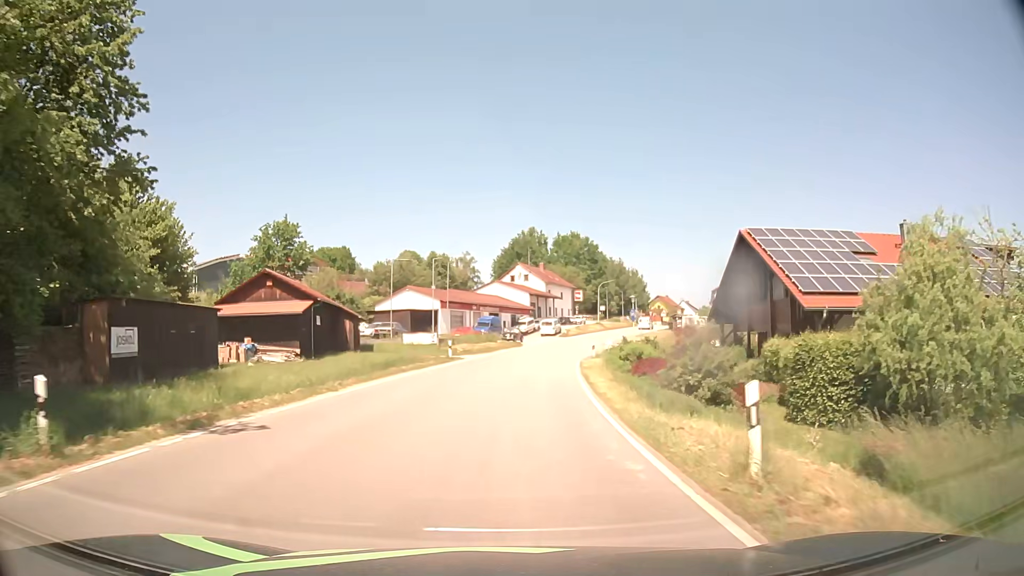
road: tertiary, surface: asphalt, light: Day
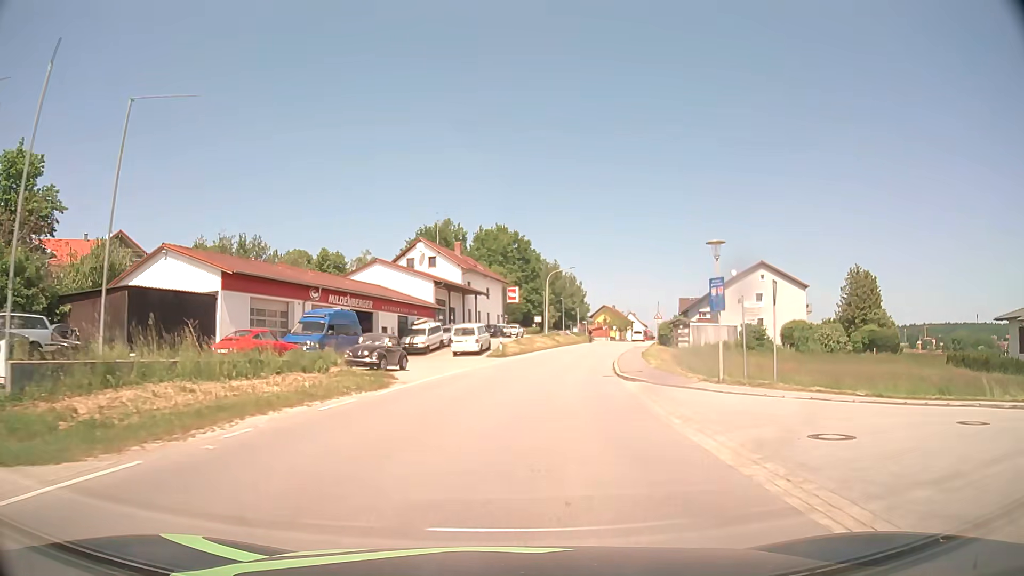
(+2.1, +39.9) m; +6°
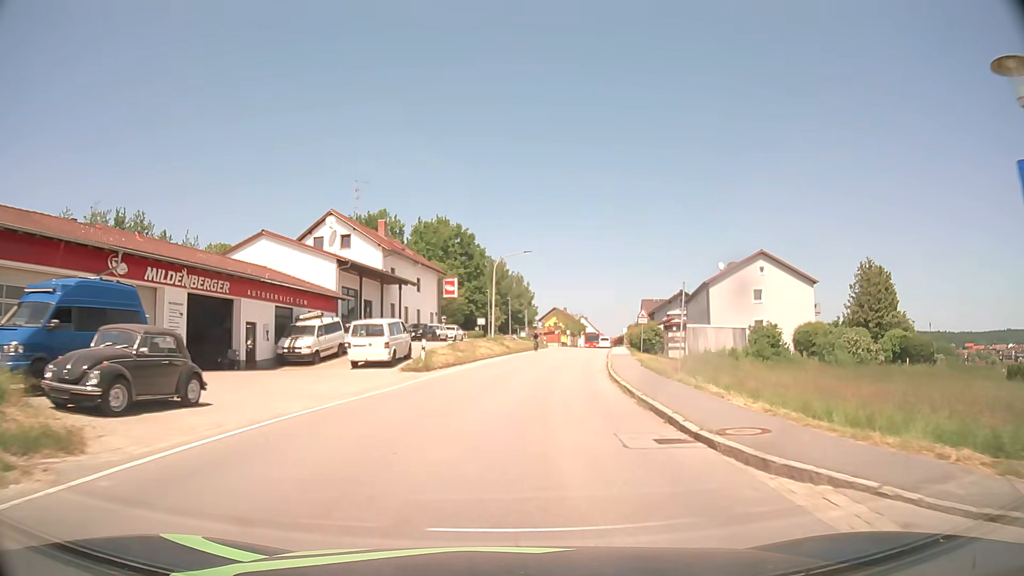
(+0.6, +15.6) m; +5°
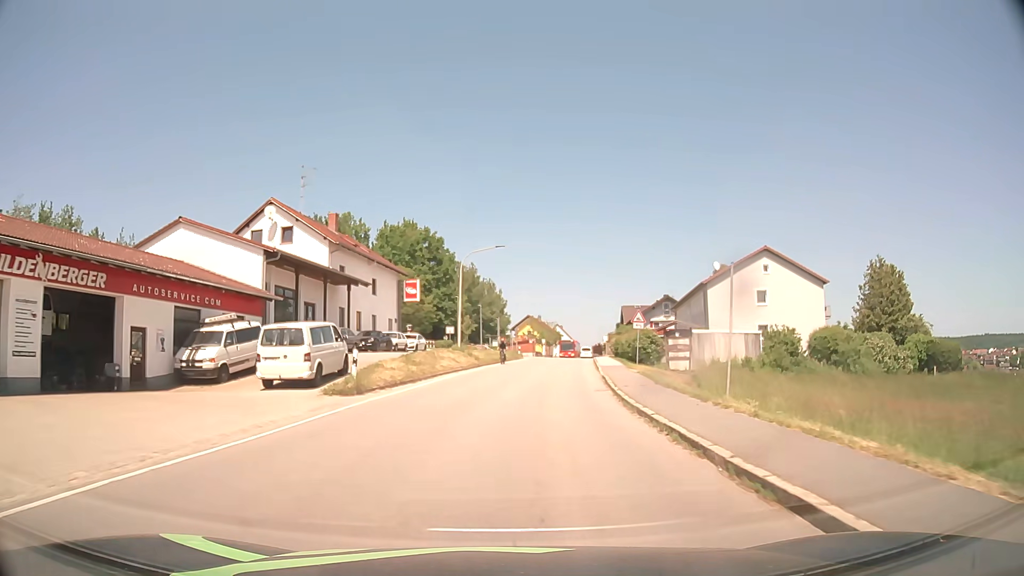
(+0.2, +7.8) m; +3°
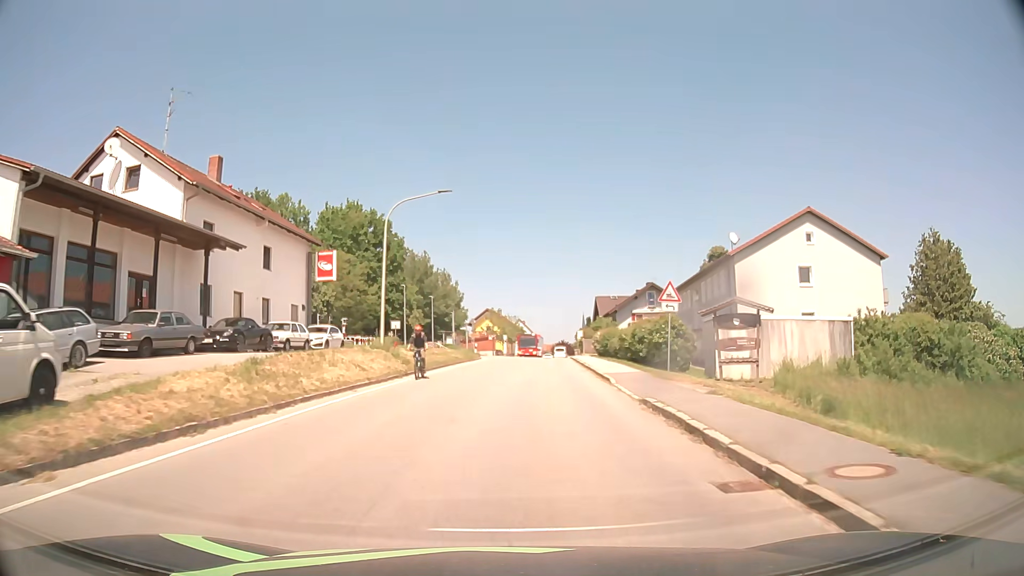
(+0.4, +15.5) m; +4°
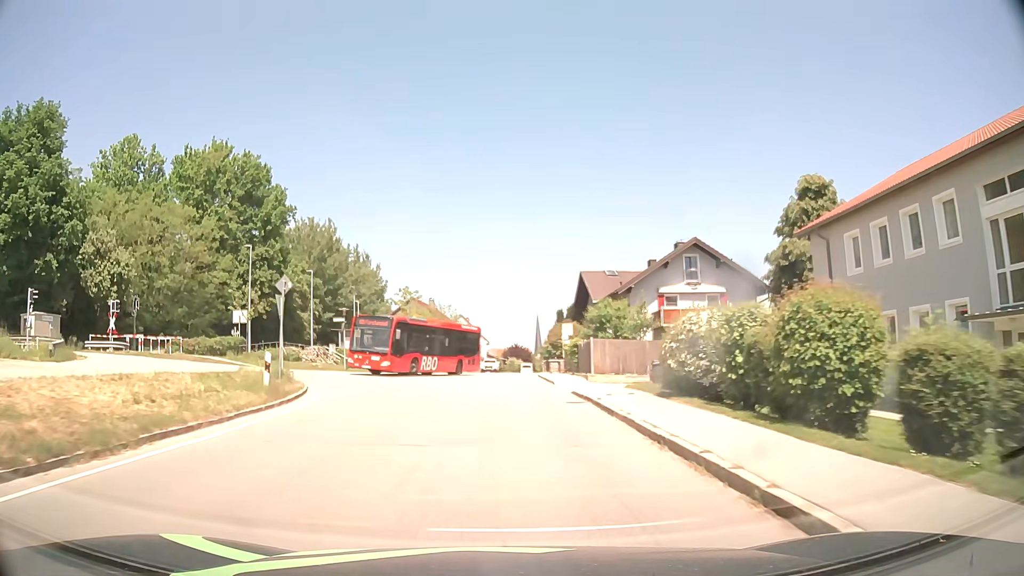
(+1.9, +38.8) m; +4°
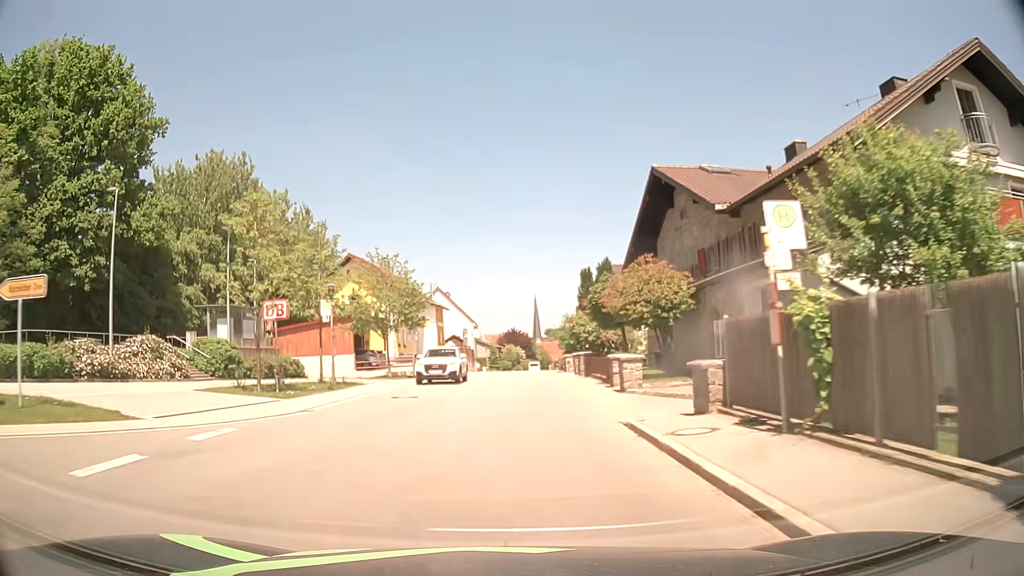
(+0.1, +31.6) m; +1°
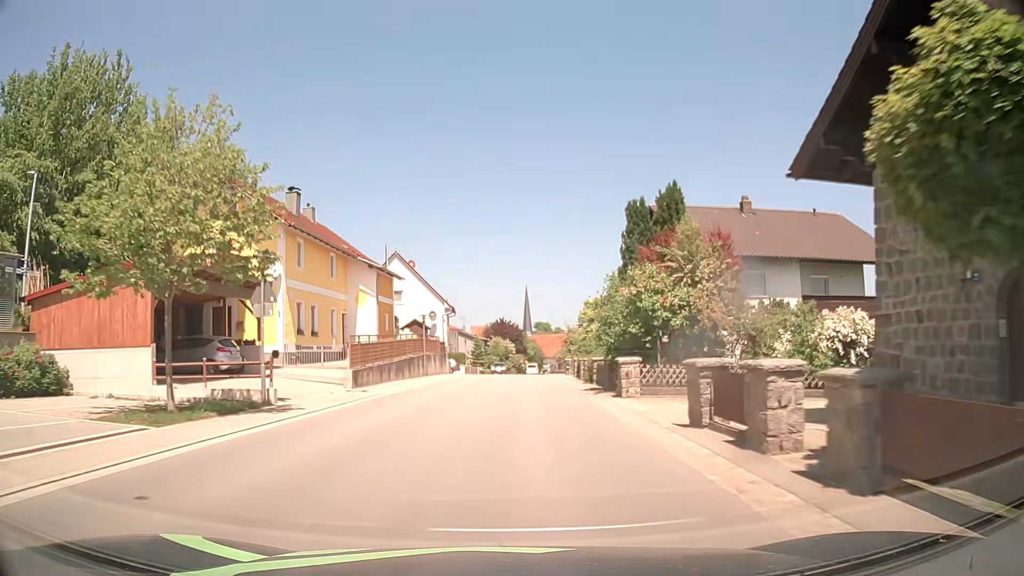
(+0.1, +24.1) m; +1°
(0, +10) (0, +20) (0, +30) (+1, +40) (+1, +50) (+2, +60) (+2, +70) (+2, +80) (+3, +90) (+3, +100) m
